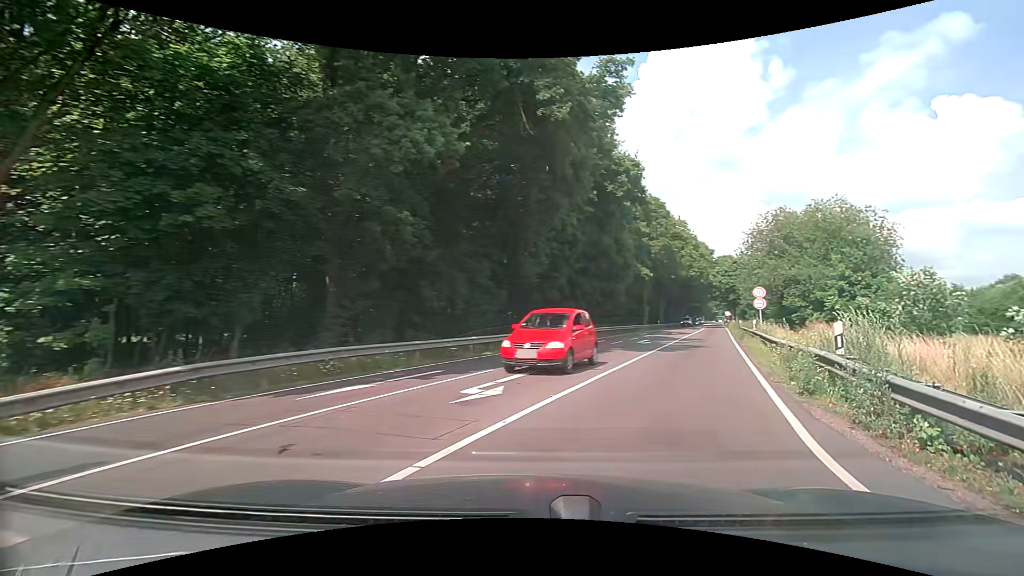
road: primary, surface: asphalt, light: Day
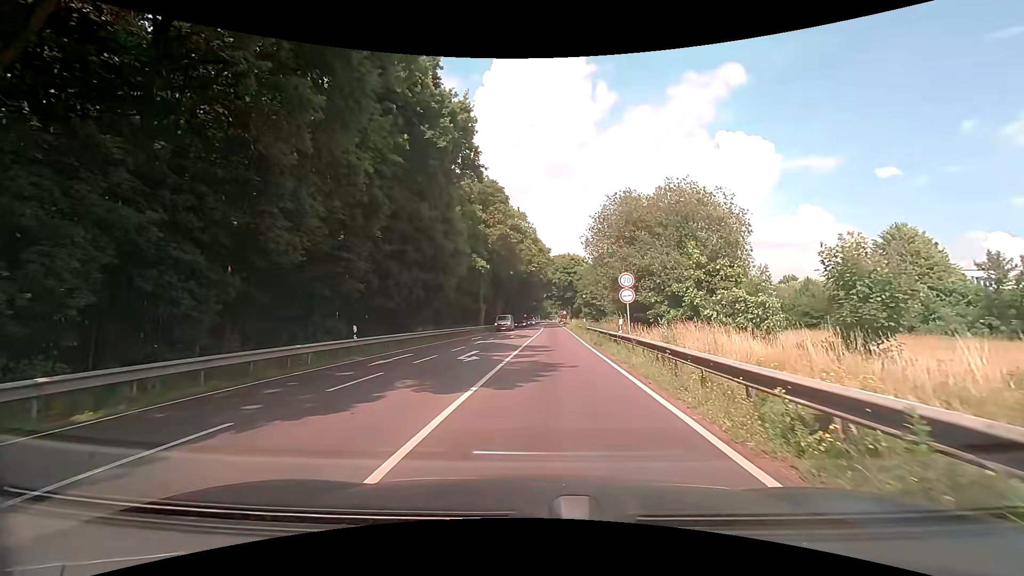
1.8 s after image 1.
(+2.3, +11.3) m; +18°
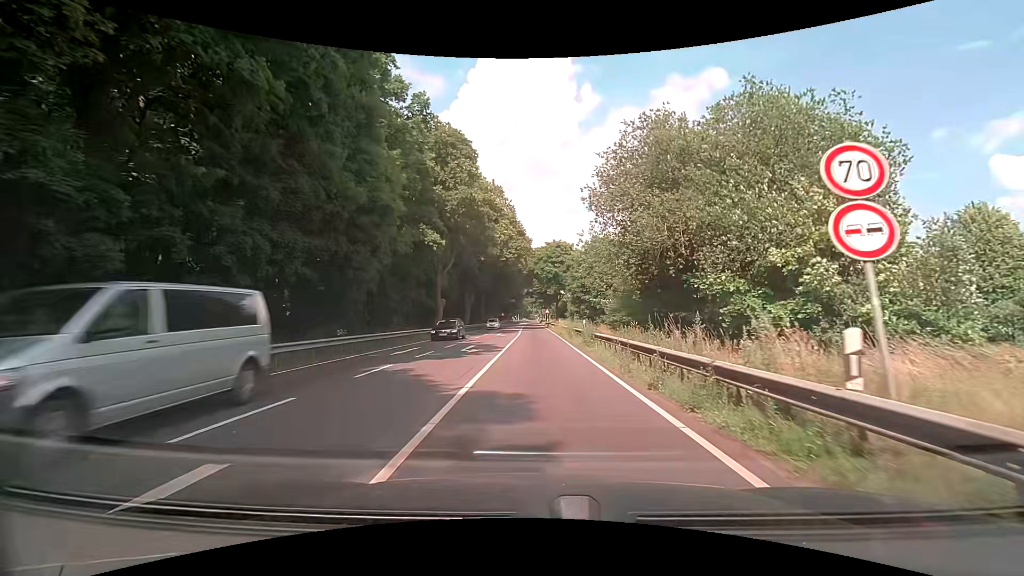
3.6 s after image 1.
(+0.3, +16.3) m; +2°
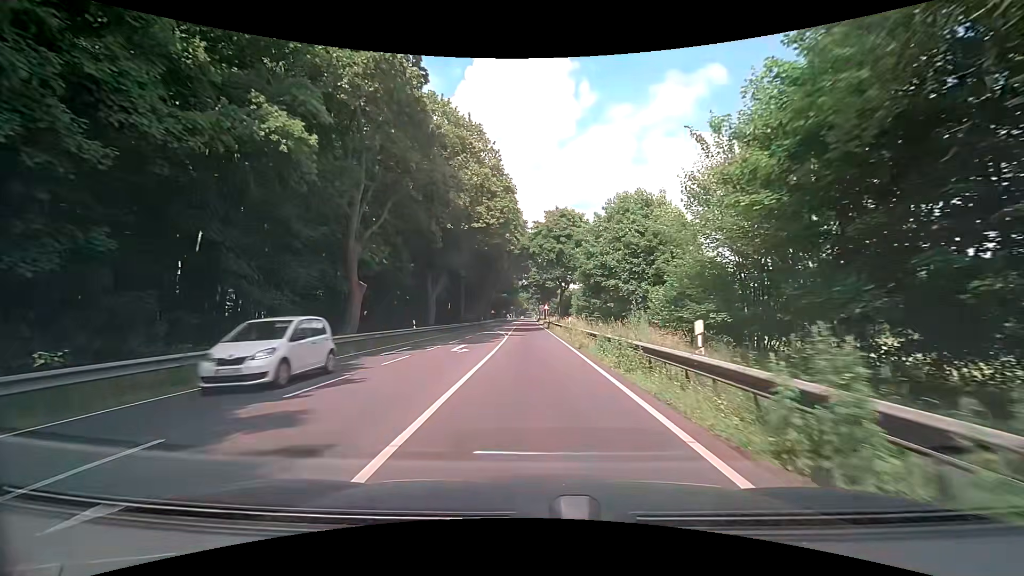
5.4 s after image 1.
(+0.2, +21.3) m; +1°
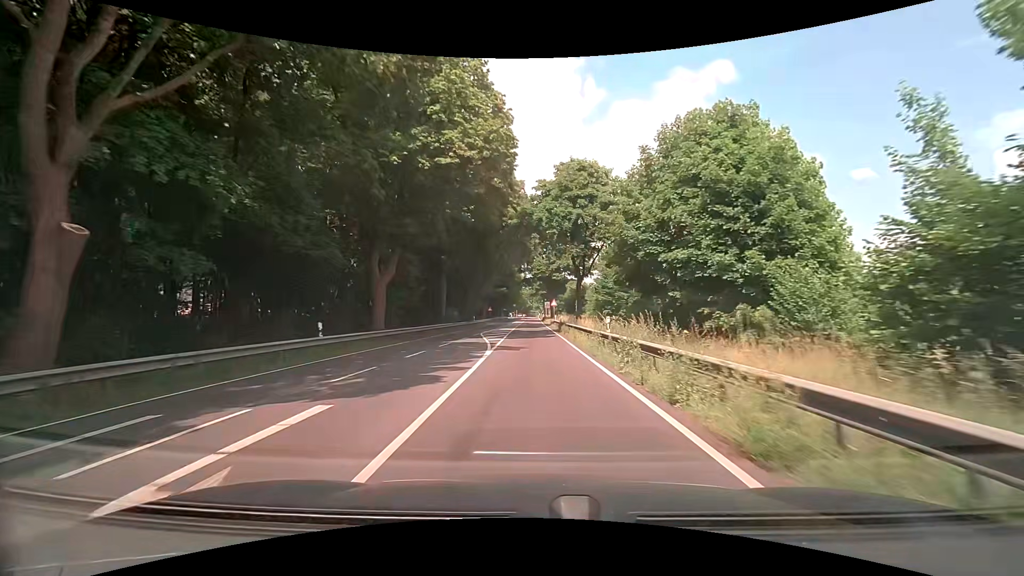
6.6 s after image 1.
(-0.2, +16.5) m; -1°
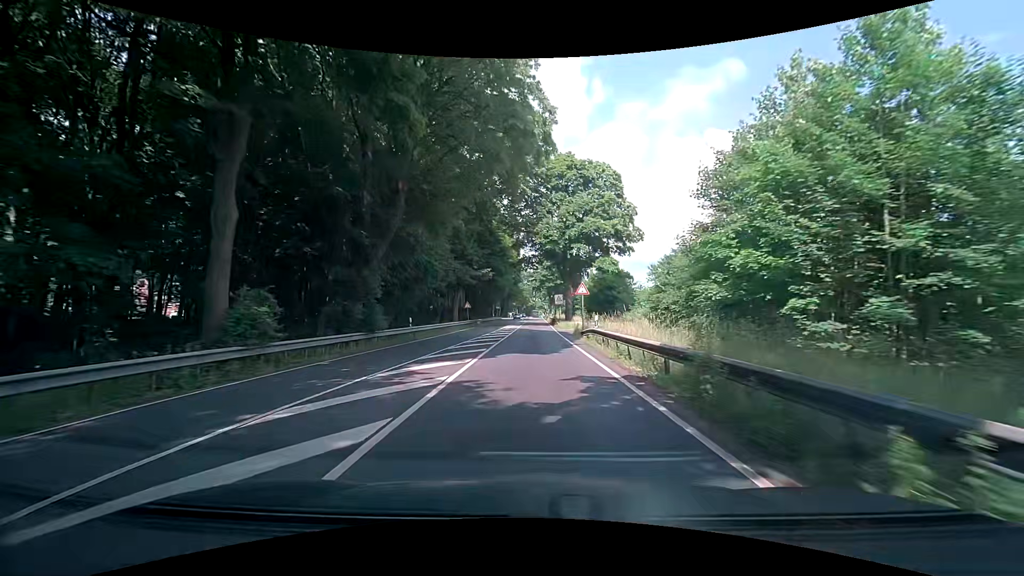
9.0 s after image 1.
(-0.1, +35.8) m; 0°
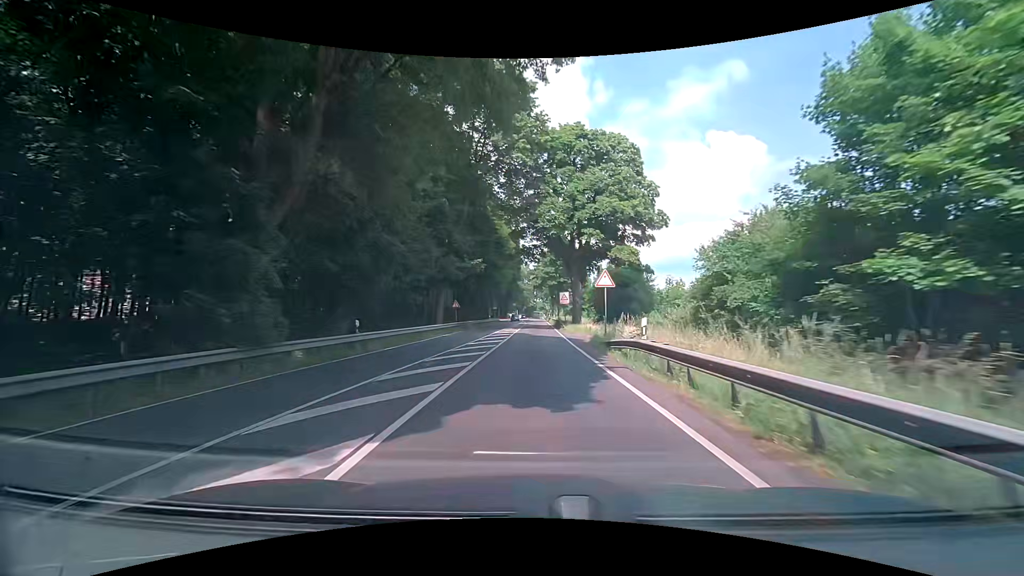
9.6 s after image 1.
(0.0, +9.5) m; 0°
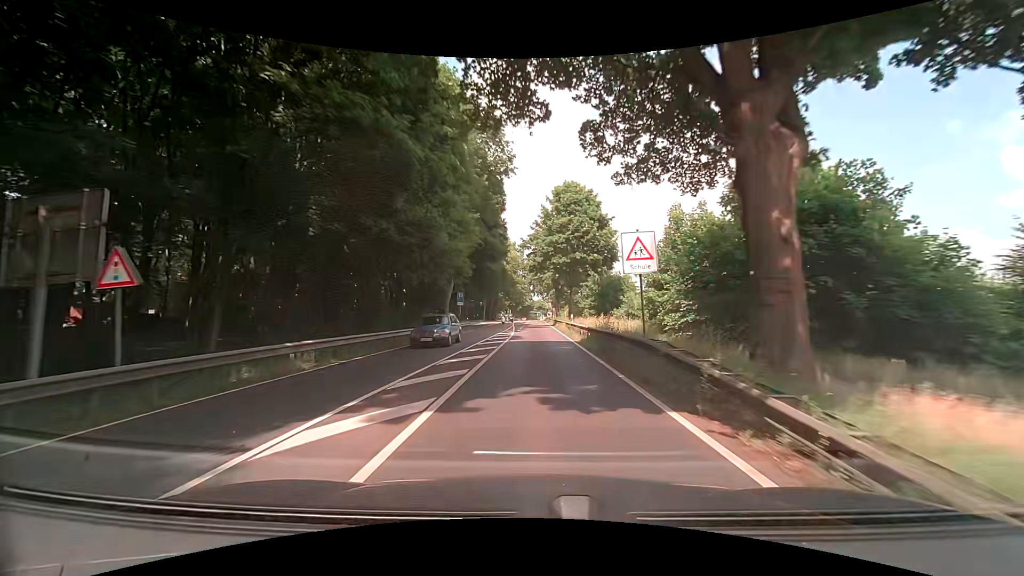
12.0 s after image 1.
(+0.2, +39.4) m; 0°
(0, +10) (0, +20) (0, +30) (0, +40) (0, +50) (0, +60) (0, +70) (0, +80) (0, +90) (0, +100) m
